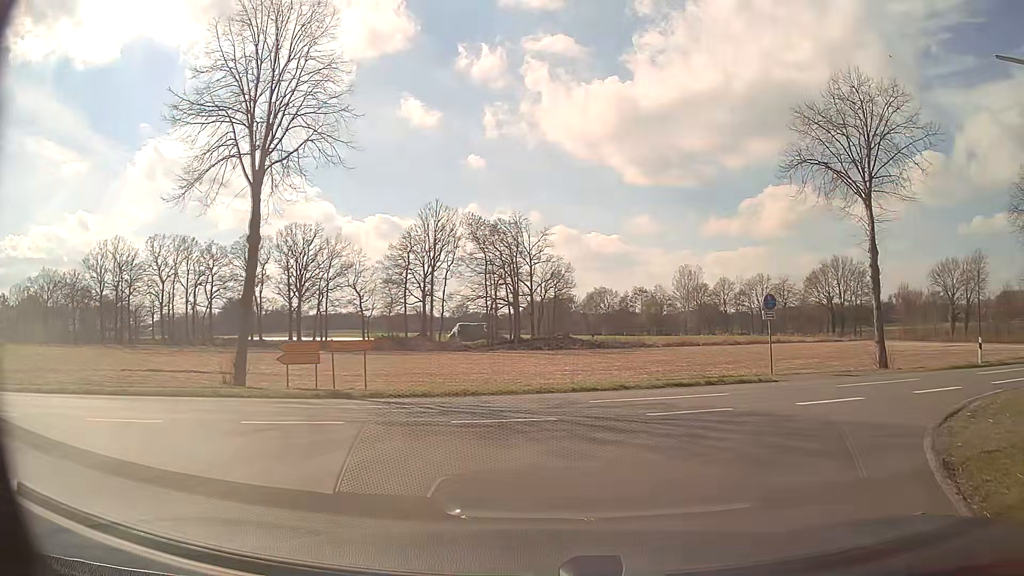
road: residential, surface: asphalt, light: Day
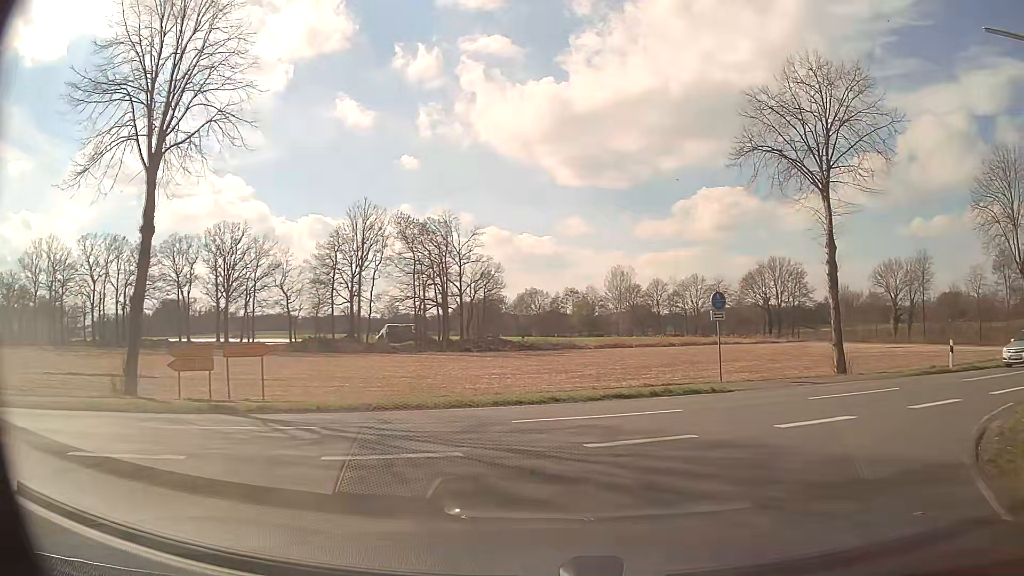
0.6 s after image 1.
(+0.1, +2.6) m; +4°
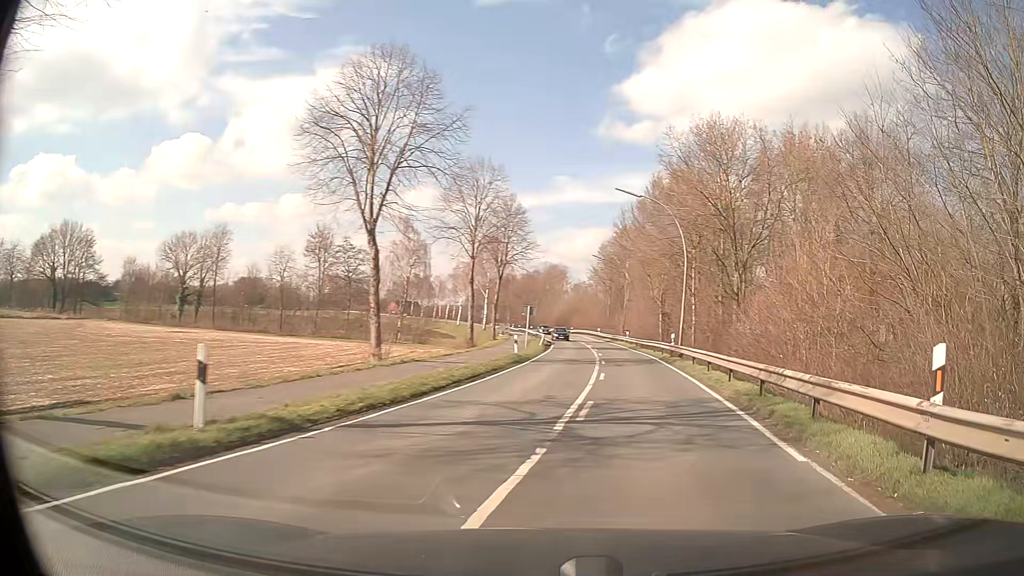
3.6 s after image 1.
(+8.9, +14.7) m; +61°
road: secondary
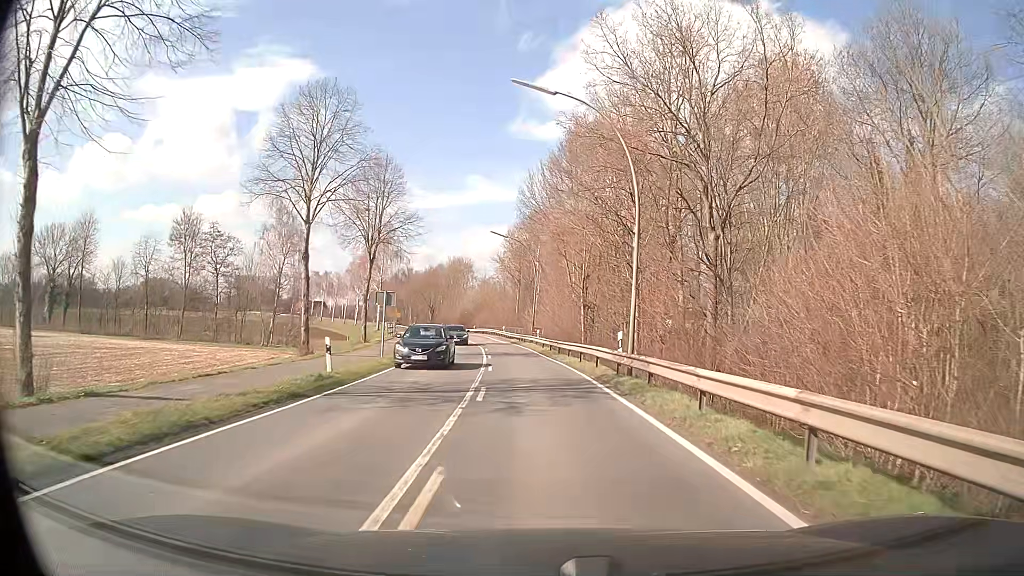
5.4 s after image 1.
(+1.9, +16.2) m; +7°
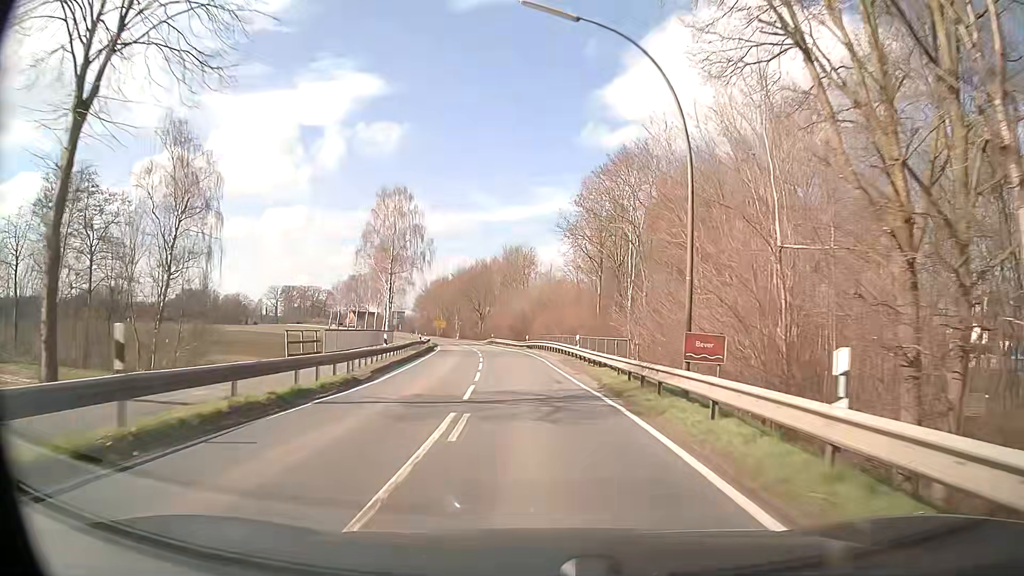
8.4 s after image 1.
(-2.1, +41.4) m; -6°
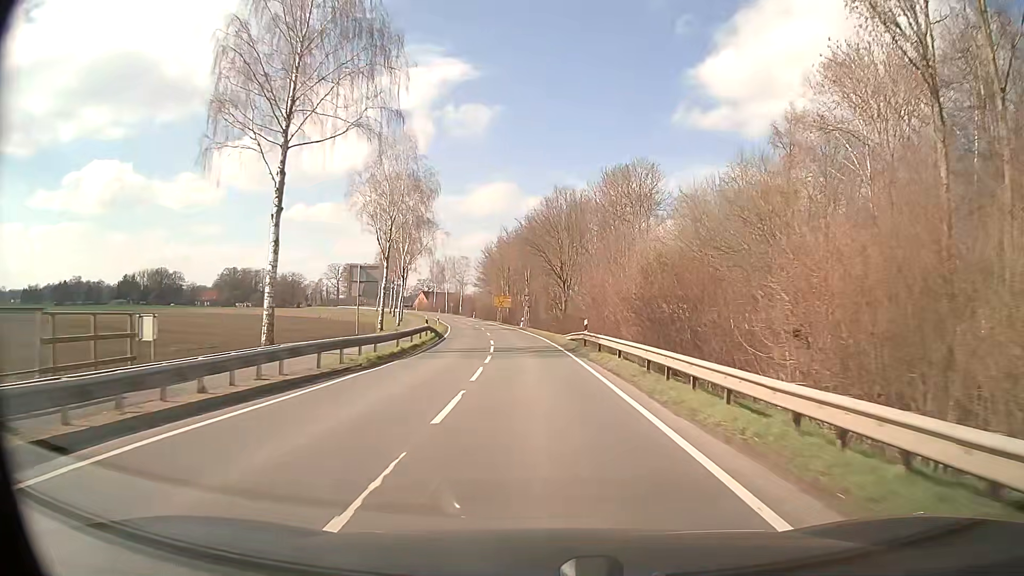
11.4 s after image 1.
(-3.7, +53.6) m; -7°
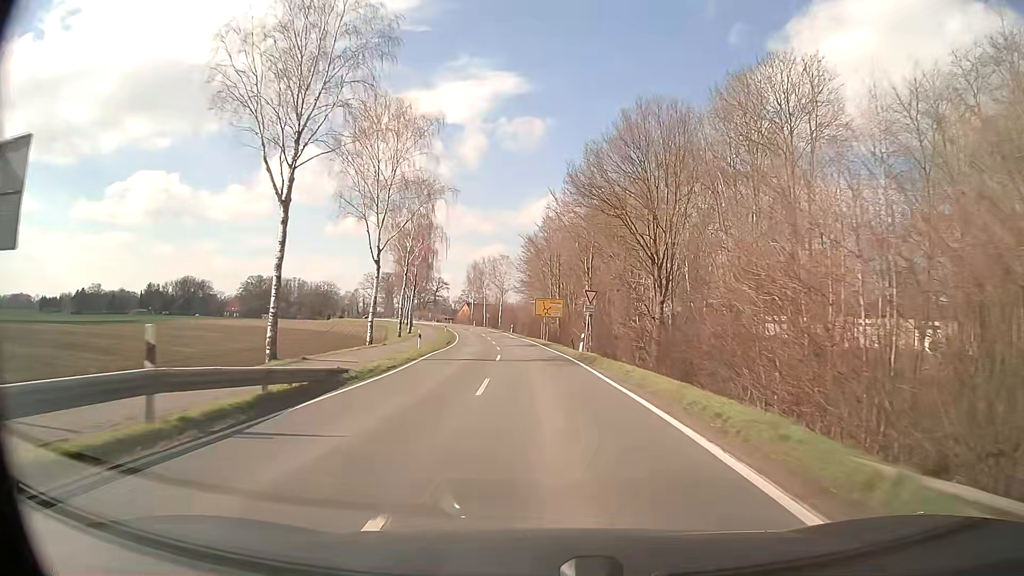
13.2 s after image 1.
(-1.5, +31.8) m; -5°
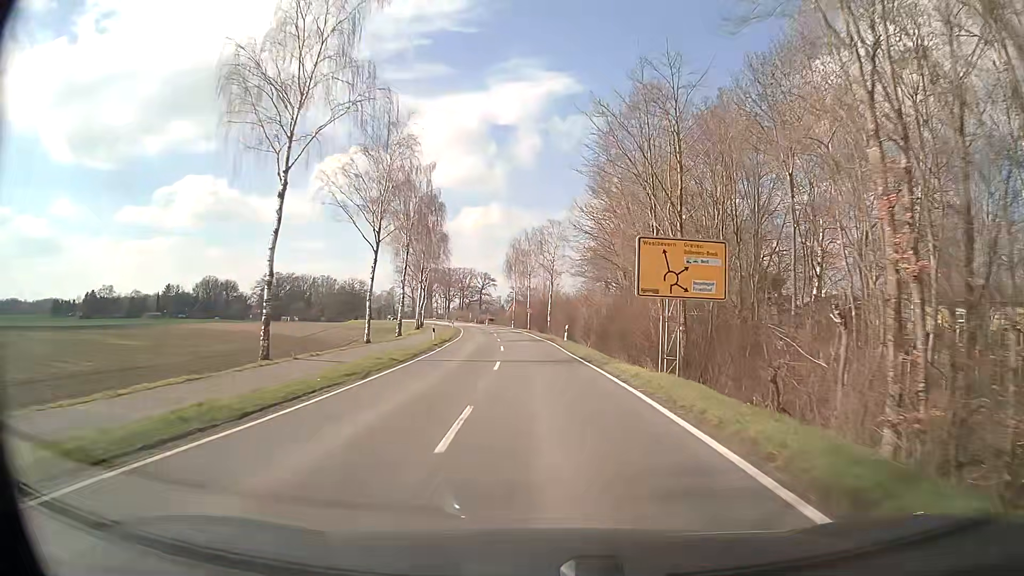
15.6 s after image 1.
(-1.4, +42.1) m; -4°
